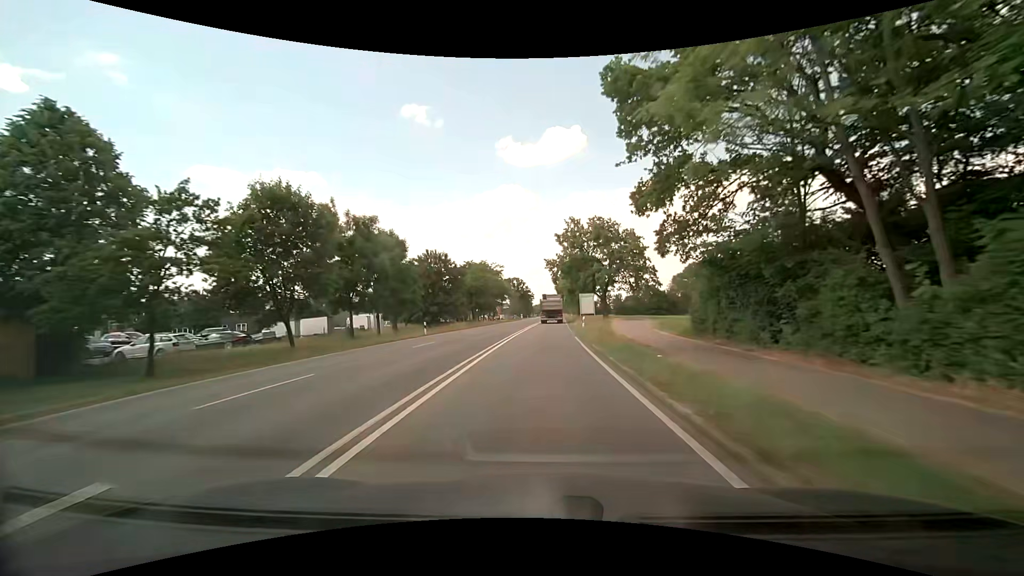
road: secondary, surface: asphalt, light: Day
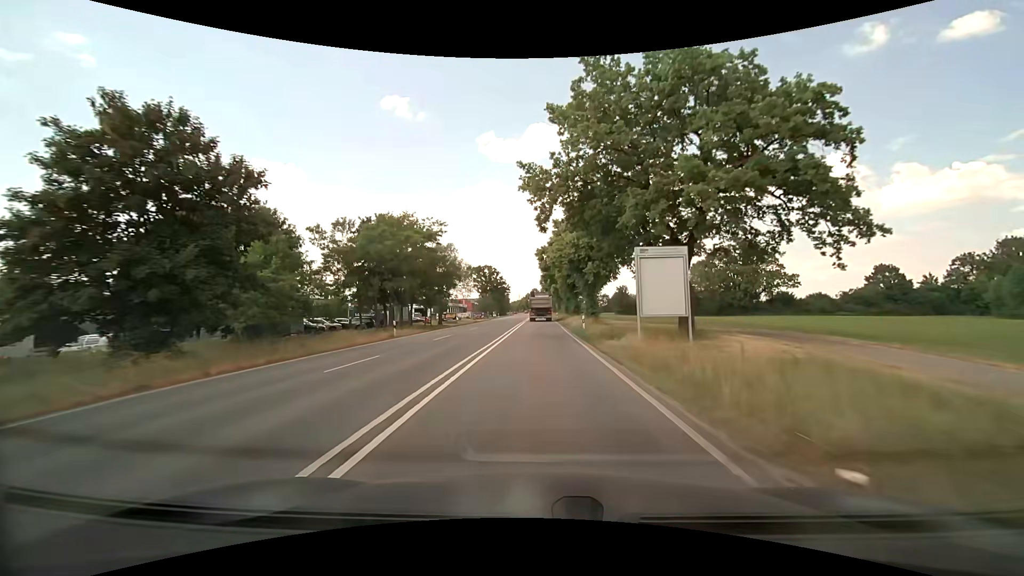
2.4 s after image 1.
(+1.2, +44.8) m; +3°
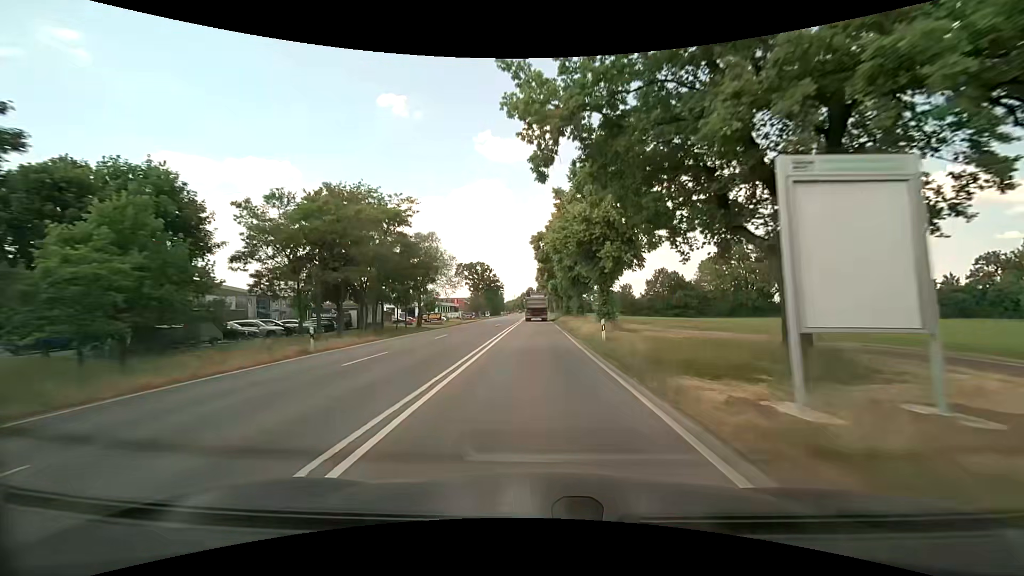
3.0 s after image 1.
(+0.1, +10.8) m; +1°
(0, +10) (0, +20) (0, +30) (0, +40) (0, +50) (0, +60) (0, +70) (0, +80) (0, +90) (-1, +100) m
